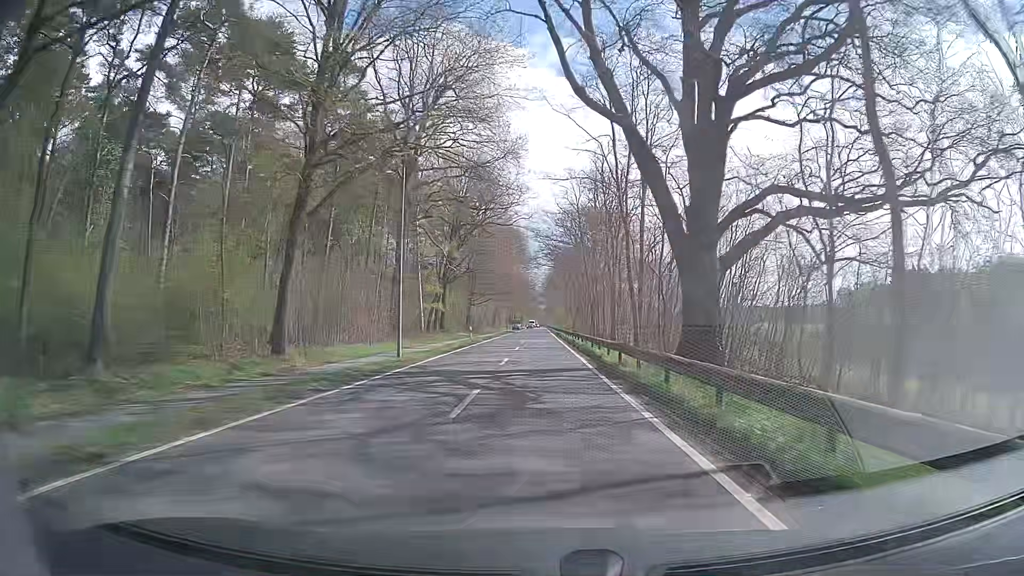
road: tertiary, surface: asphalt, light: Day
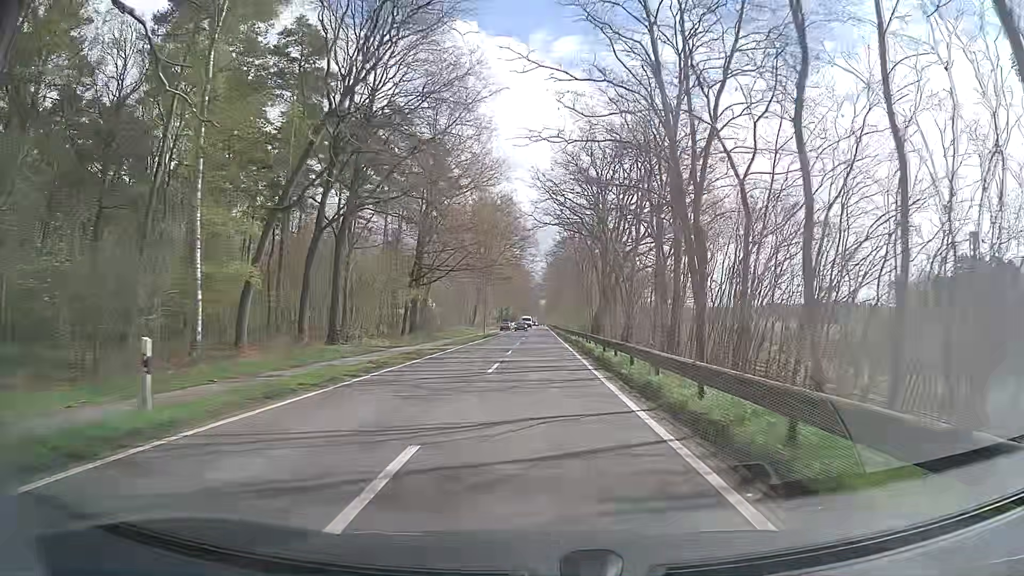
(-0.2, +43.4) m; -1°
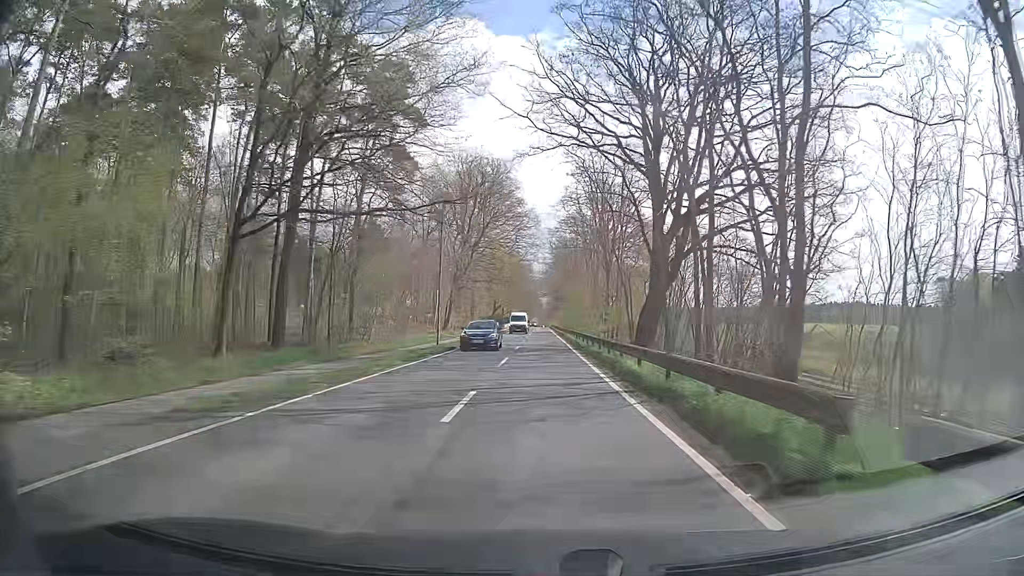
(+0.2, +30.6) m; 0°
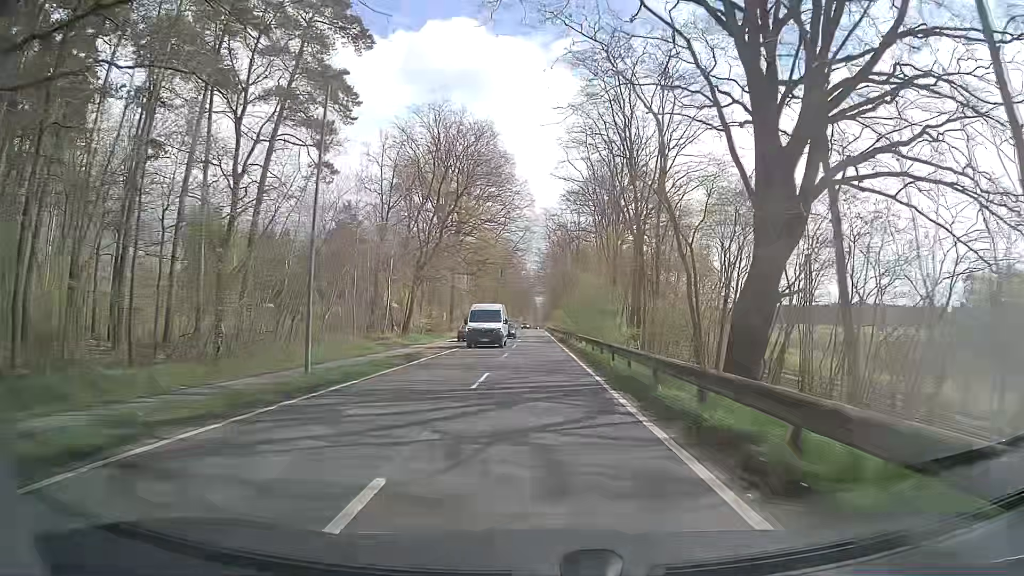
(0.0, +19.3) m; 0°
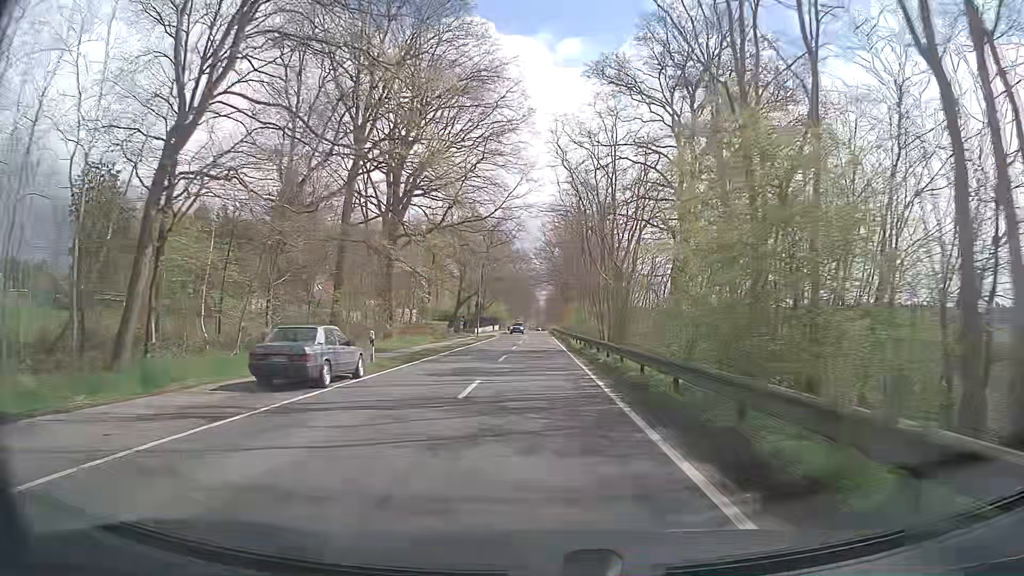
(+0.1, +38.6) m; 0°
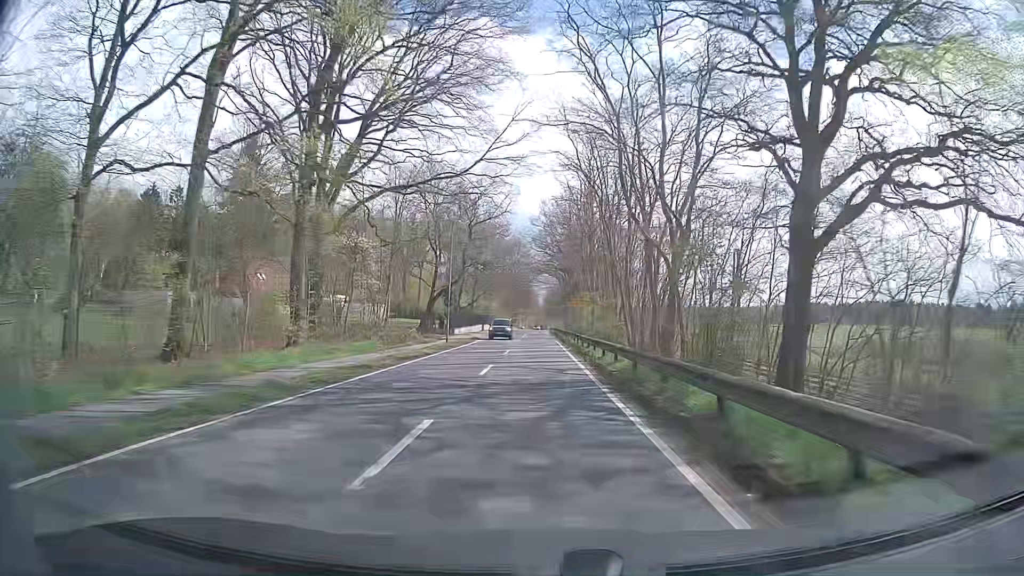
(0.0, +19.2) m; 0°
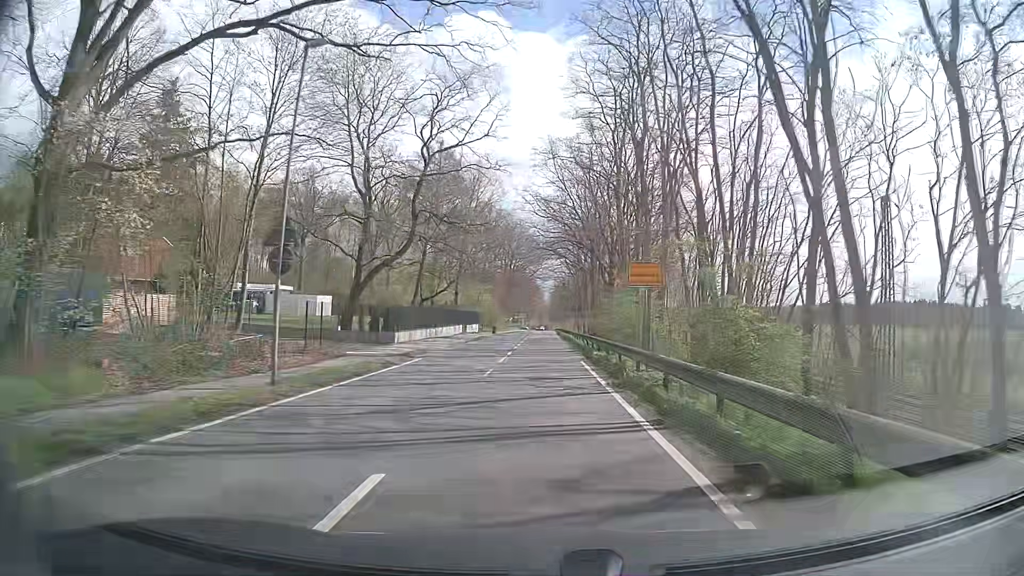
(0.0, +27.7) m; +1°
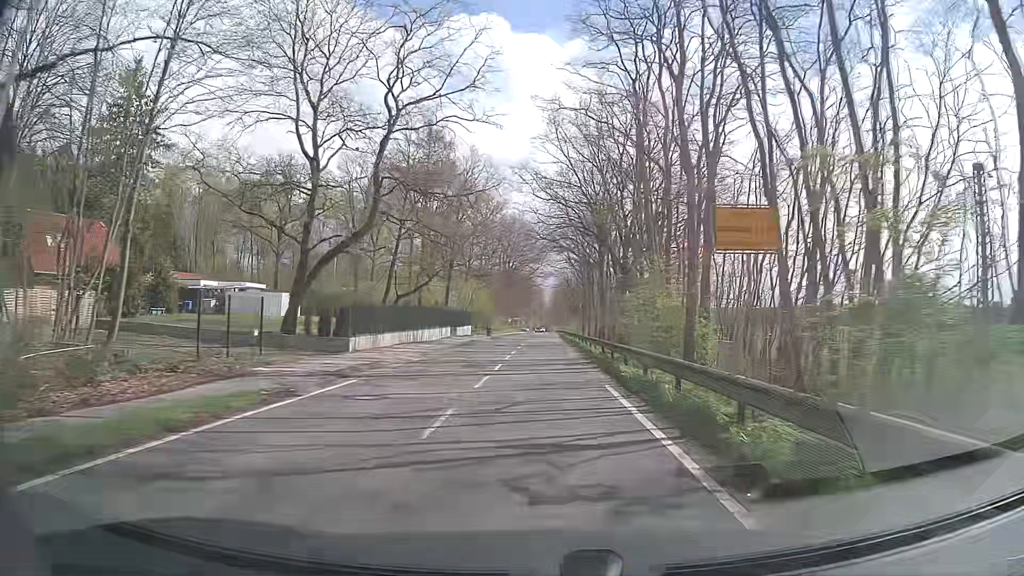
(-0.1, +8.9) m; -1°
(0, +10) (0, +20) (0, +30) (0, +40) (0, +50) (0, +60) (0, +70) (0, +80) (+1, +90) (+1, +100) m
